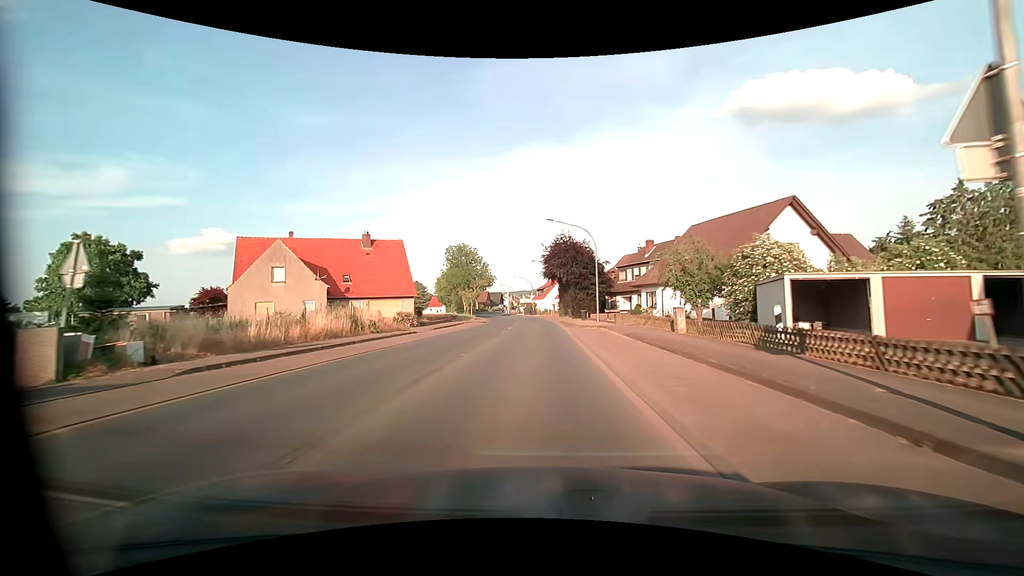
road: primary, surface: asphalt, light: Day
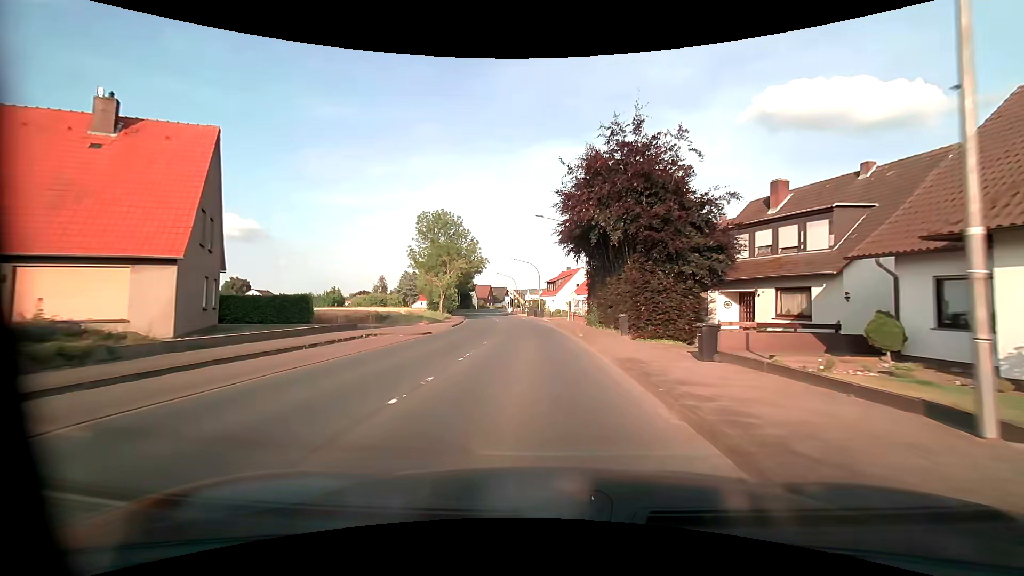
(-0.1, +32.4) m; -1°
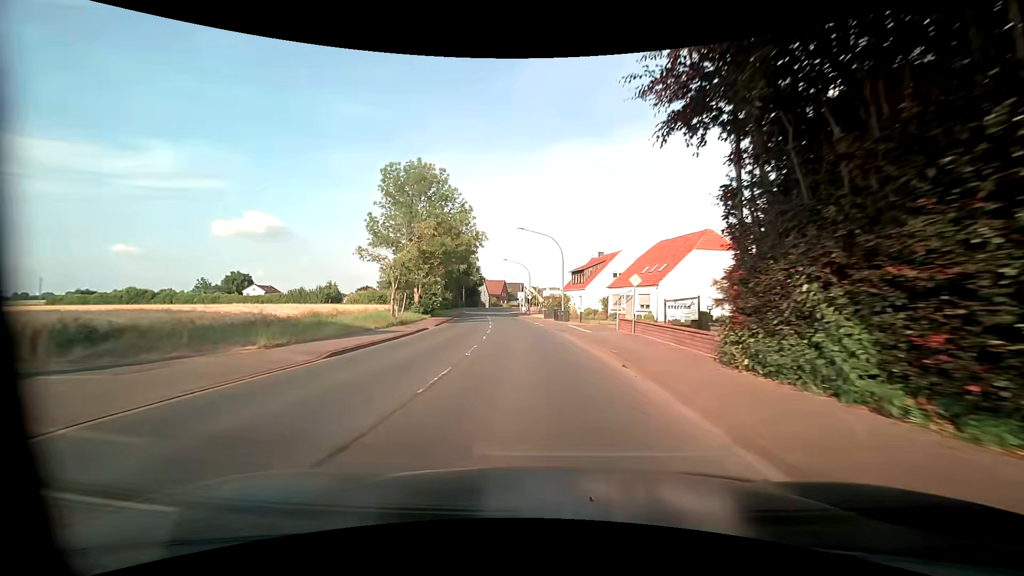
(-0.5, +23.8) m; -2°
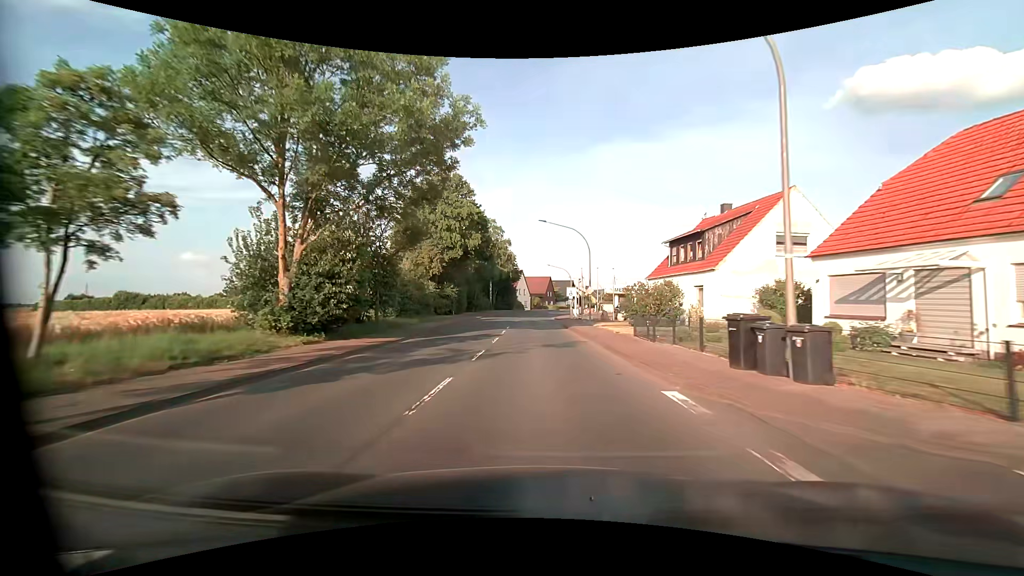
(-1.5, +32.0) m; -5°
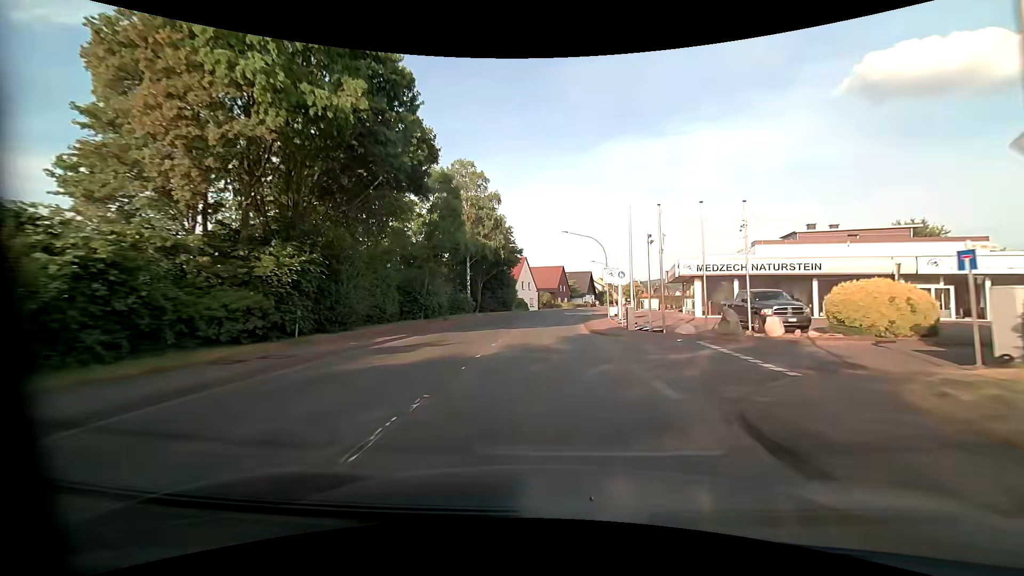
(-0.5, +32.7) m; -1°
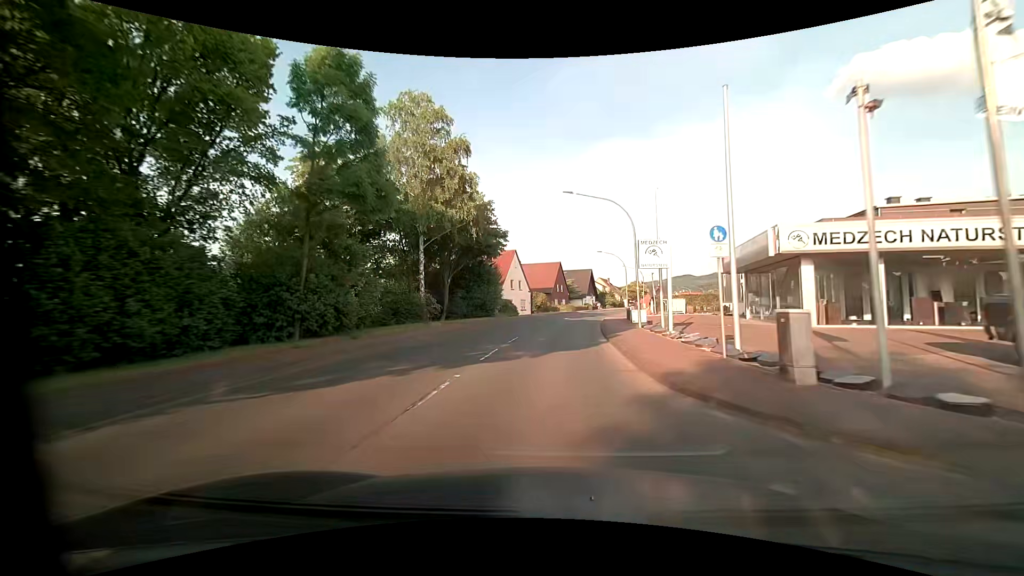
(0.0, +16.1) m; 0°
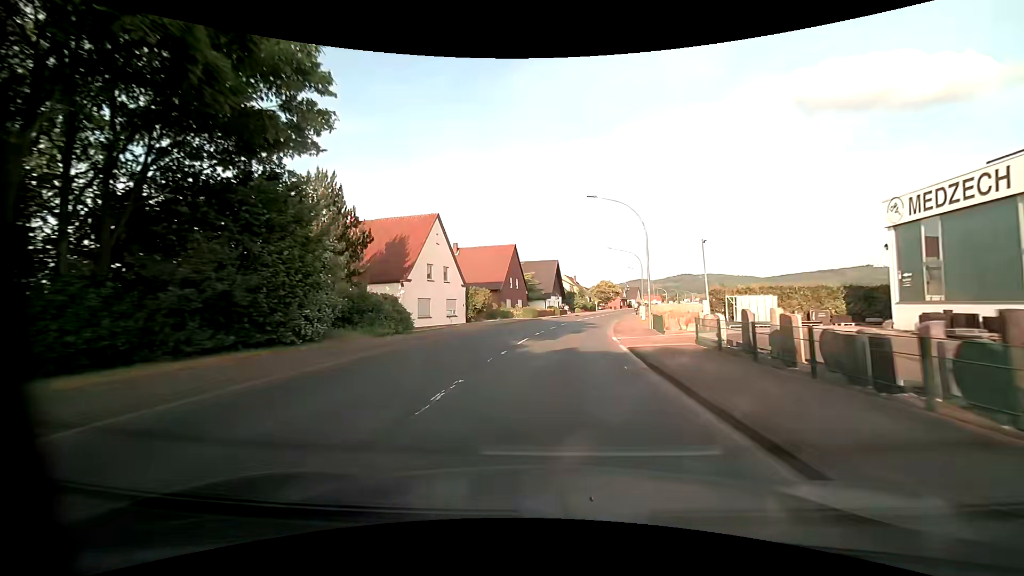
(+1.3, +30.7) m; +5°
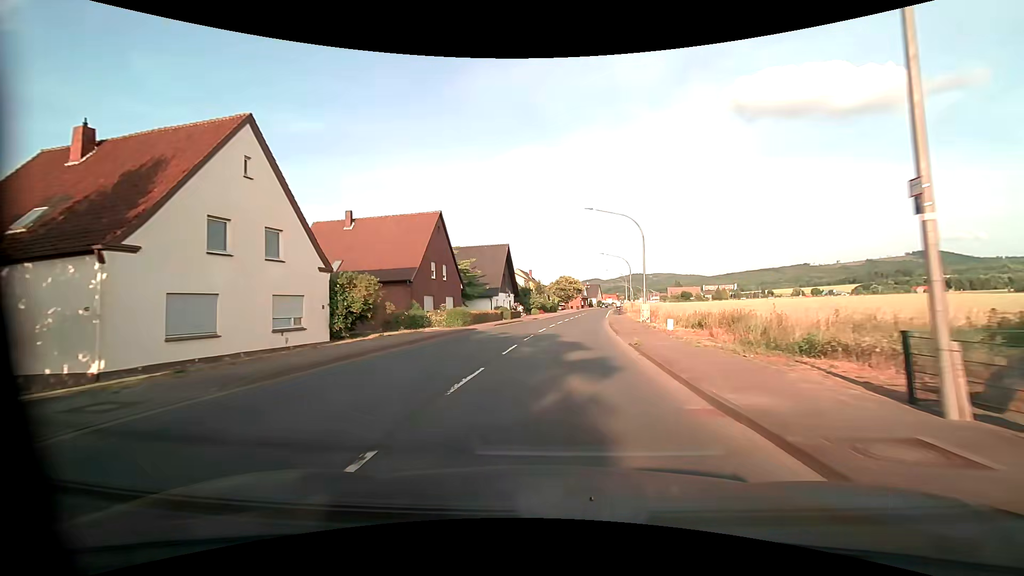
(+1.0, +22.5) m; +6°
(0, +10) (+1, +20) (+2, +30) (+3, +40) (+4, +50) (+5, +60) (+7, +70) (+8, +80) (+9, +89) (+10, +99) m
